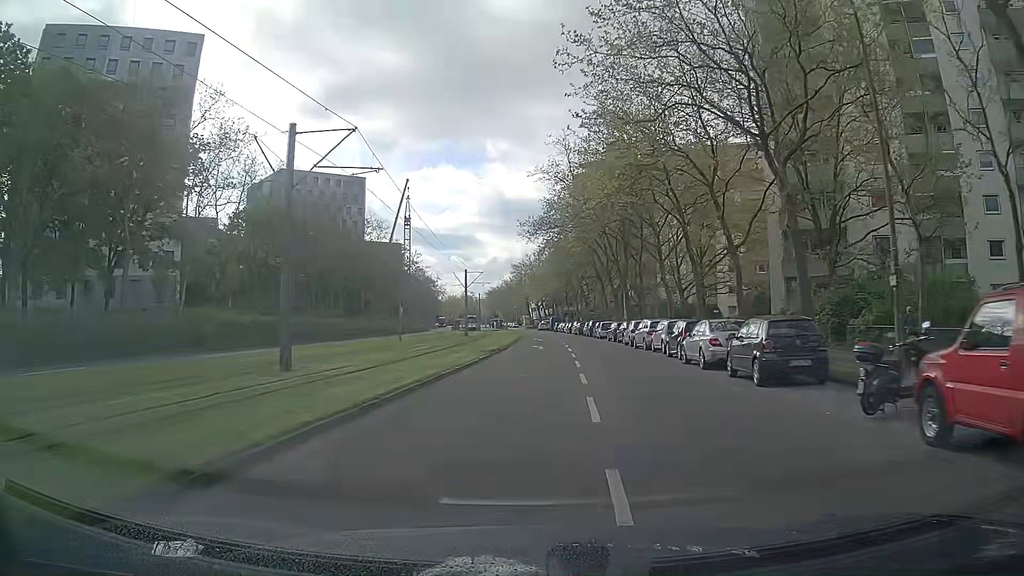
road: tertiary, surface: asphalt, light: Day
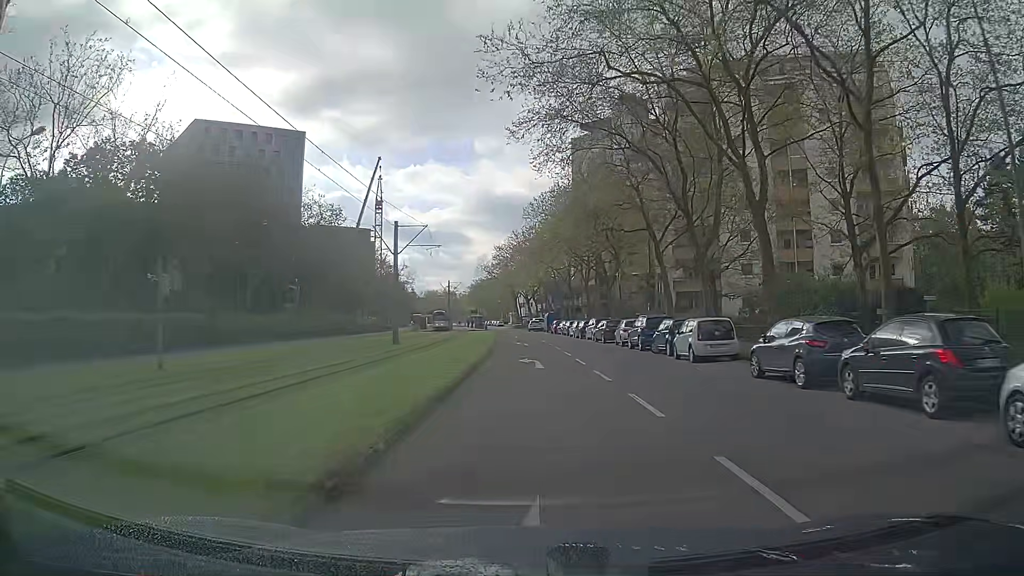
(+0.4, +35.4) m; +1°
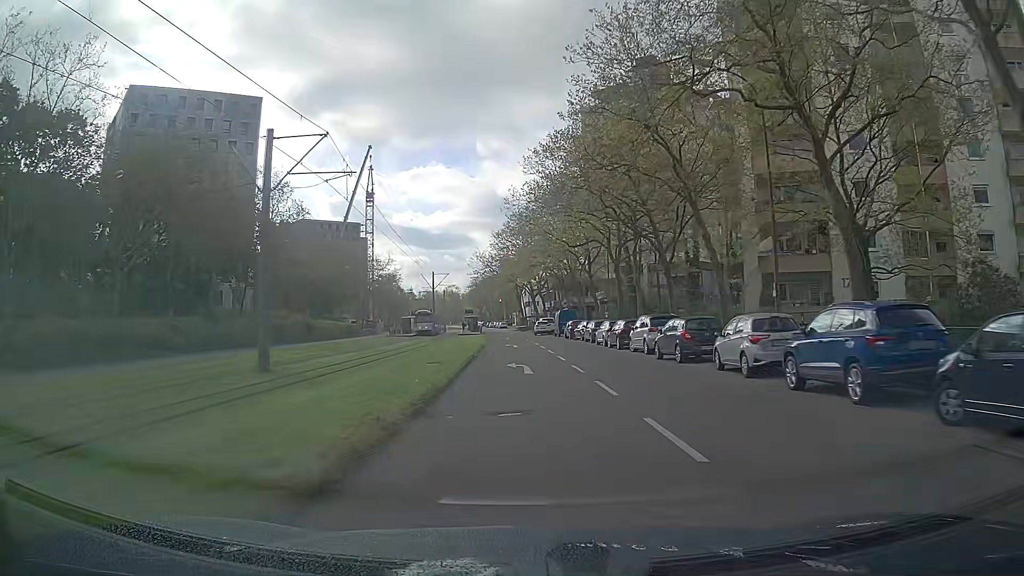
(+0.1, +21.1) m; 0°
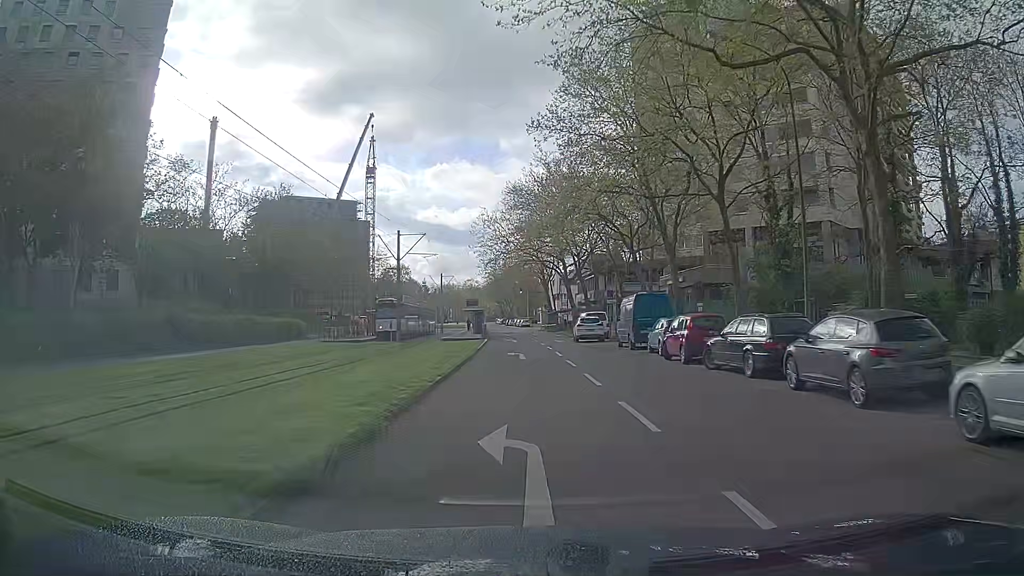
(-1.0, +34.1) m; -2°
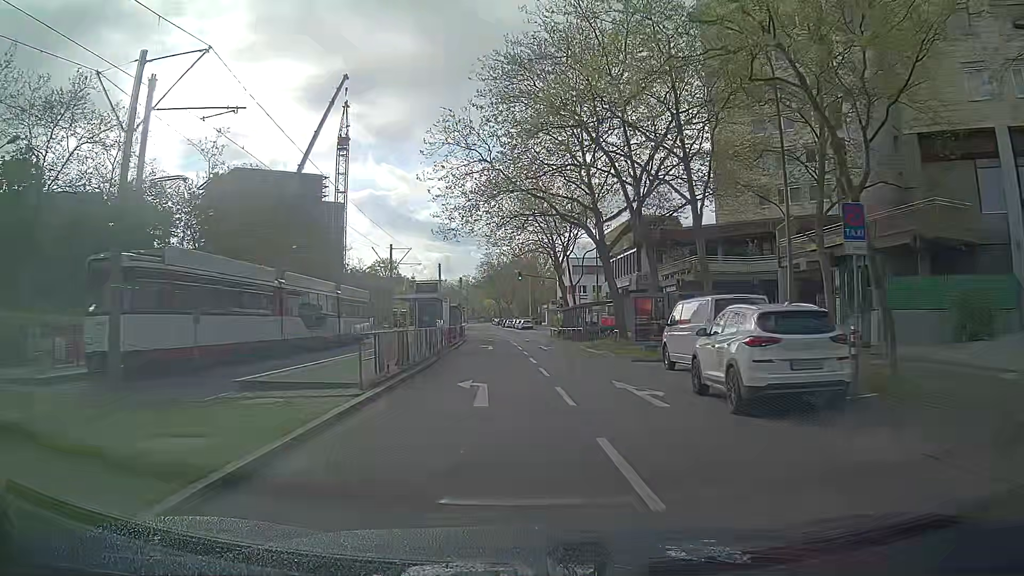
(-0.2, +33.2) m; -1°
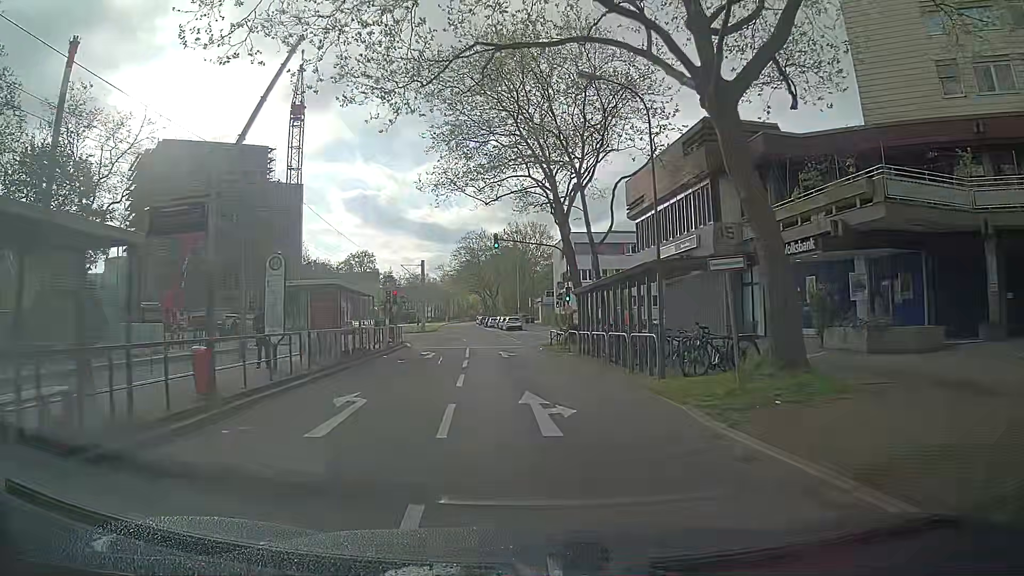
(+0.8, +26.9) m; +1°
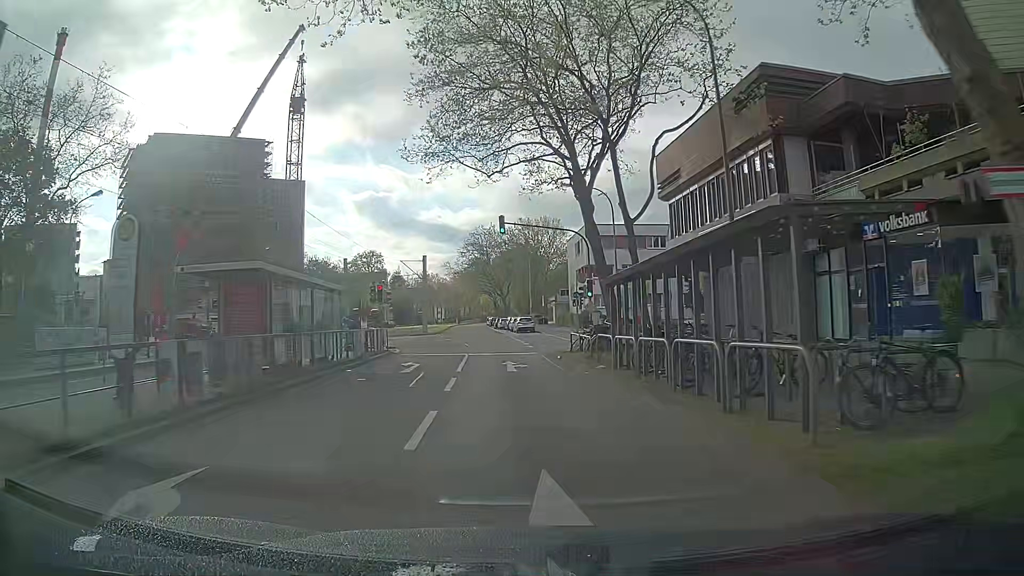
(0.0, +6.9) m; -2°
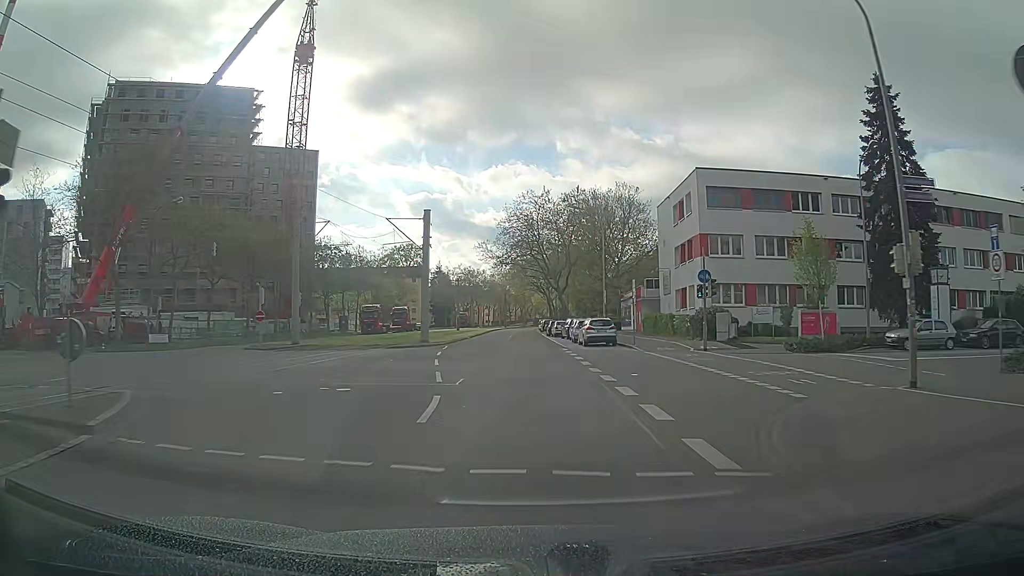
(-0.6, +28.0) m; -4°
(0, +10) (0, +20) (0, +30) (-1, +40) (-1, +50) (-1, +60) (-2, +70) (-2, +80) (-2, +90) (-2, +100) m
